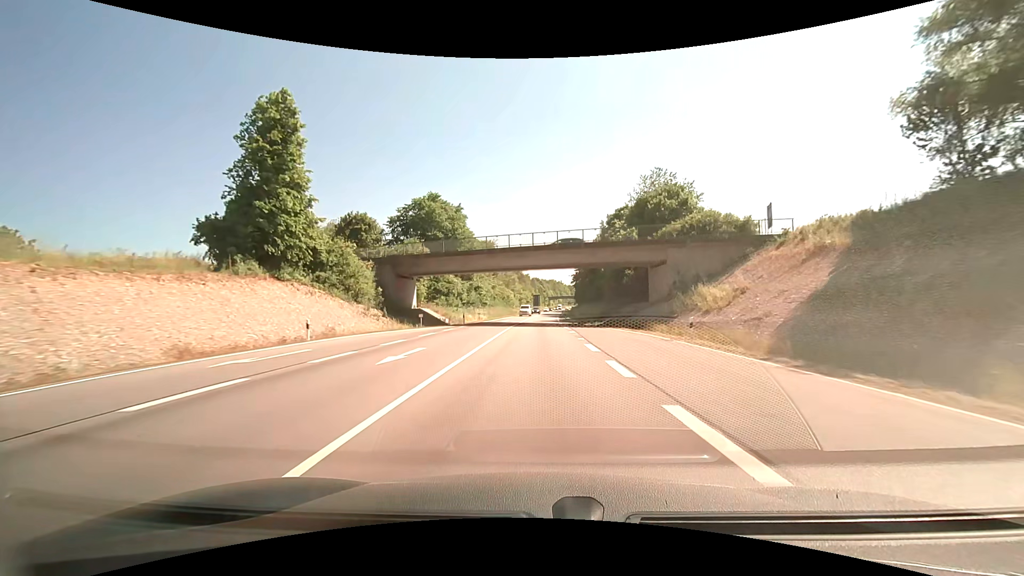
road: primary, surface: asphalt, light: Day
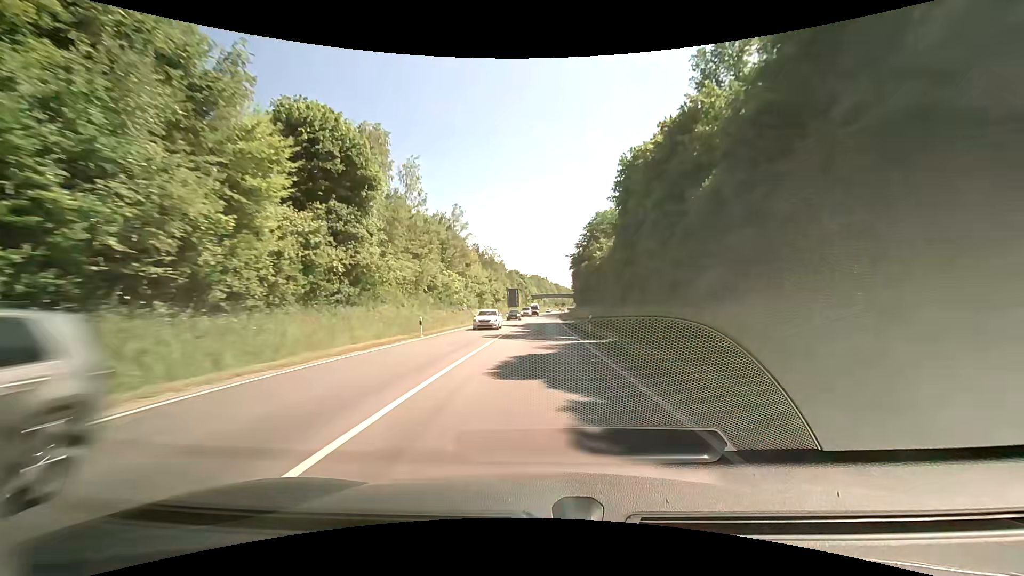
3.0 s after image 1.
(+1.2, +74.9) m; +2°
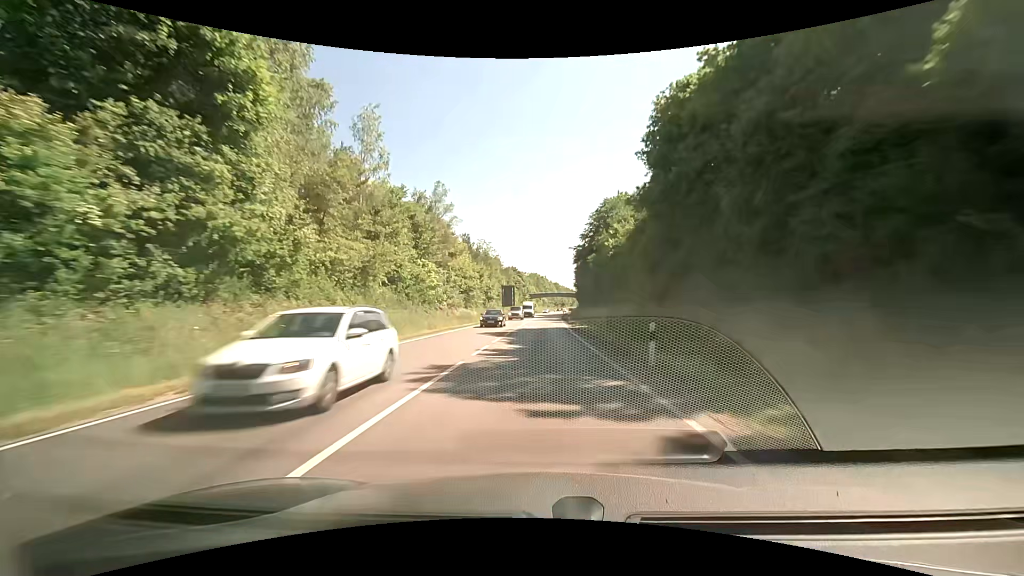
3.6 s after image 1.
(0.0, +15.1) m; 0°
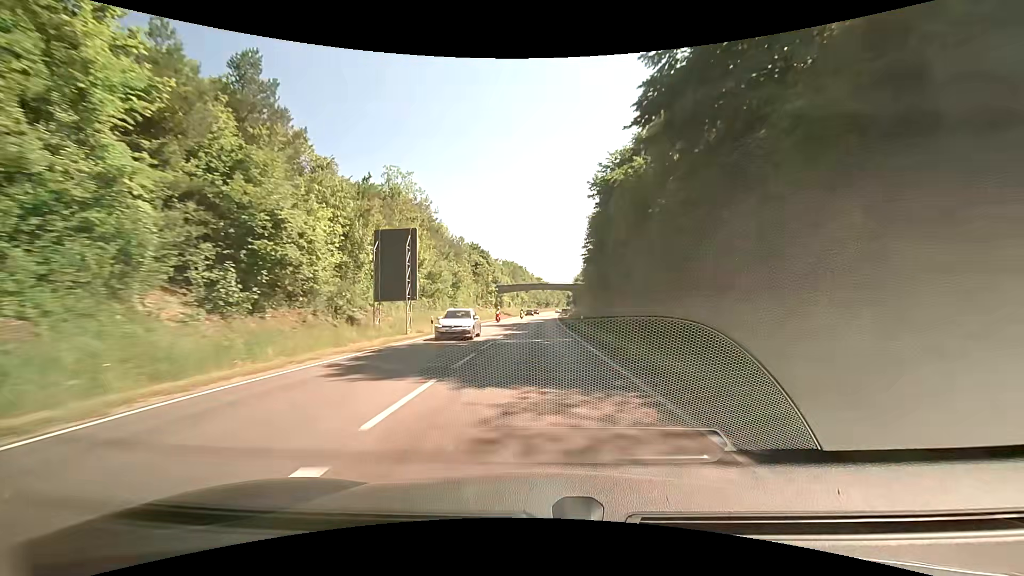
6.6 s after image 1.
(+0.9, +75.3) m; +2°
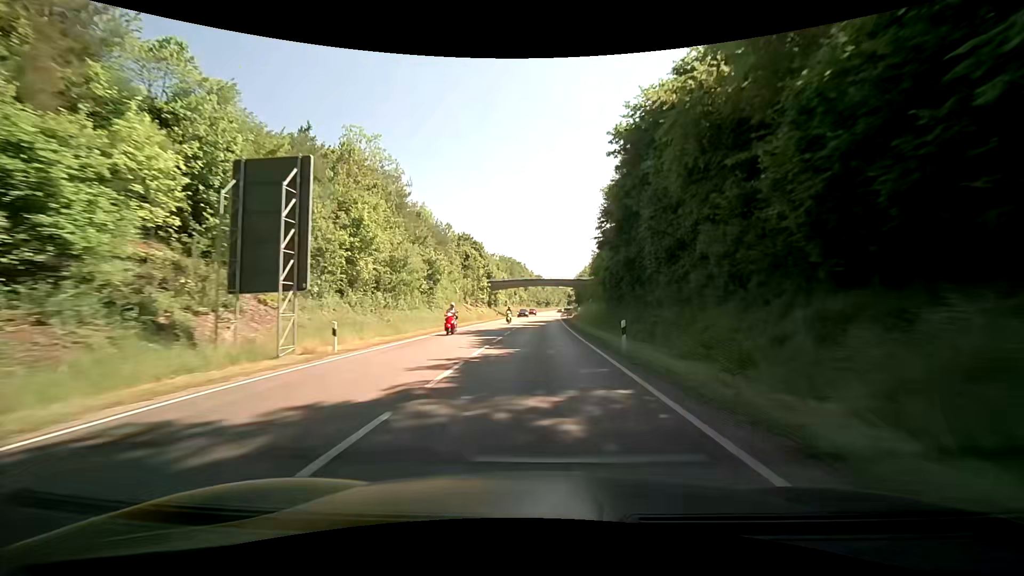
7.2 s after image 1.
(+0.1, +15.1) m; +1°
